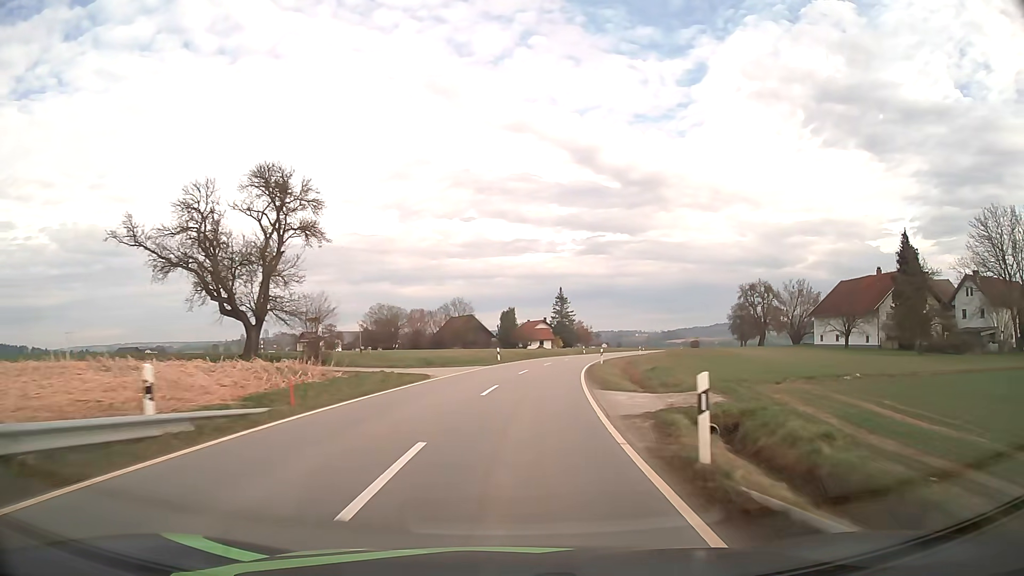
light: Day
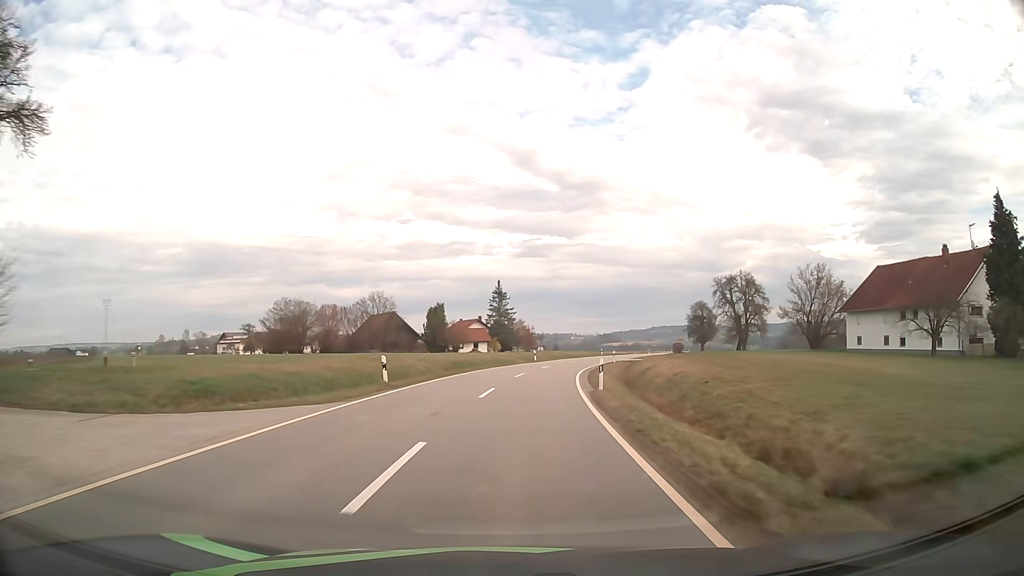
(+1.2, +24.2) m; +5°
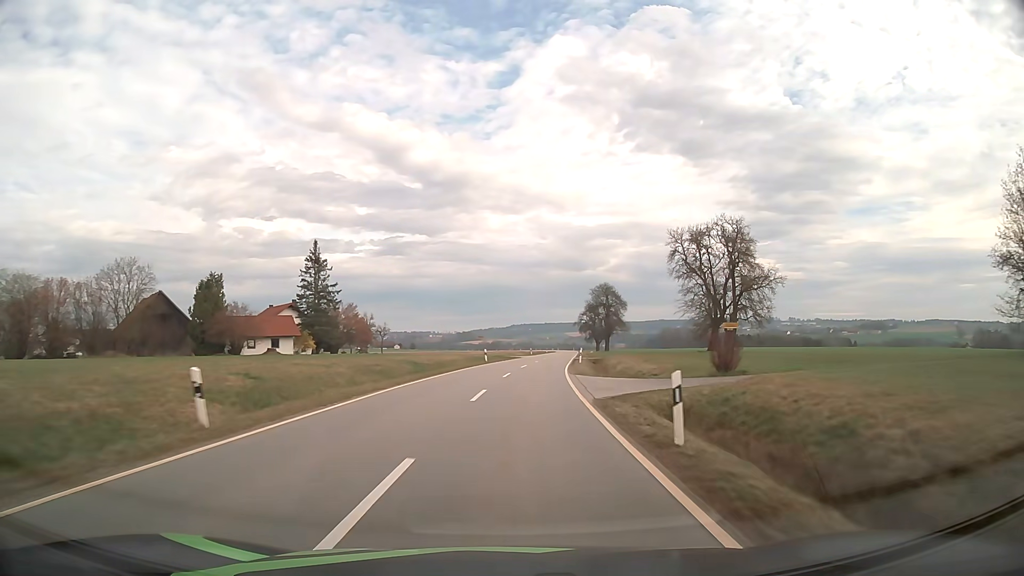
(+5.1, +49.9) m; +12°
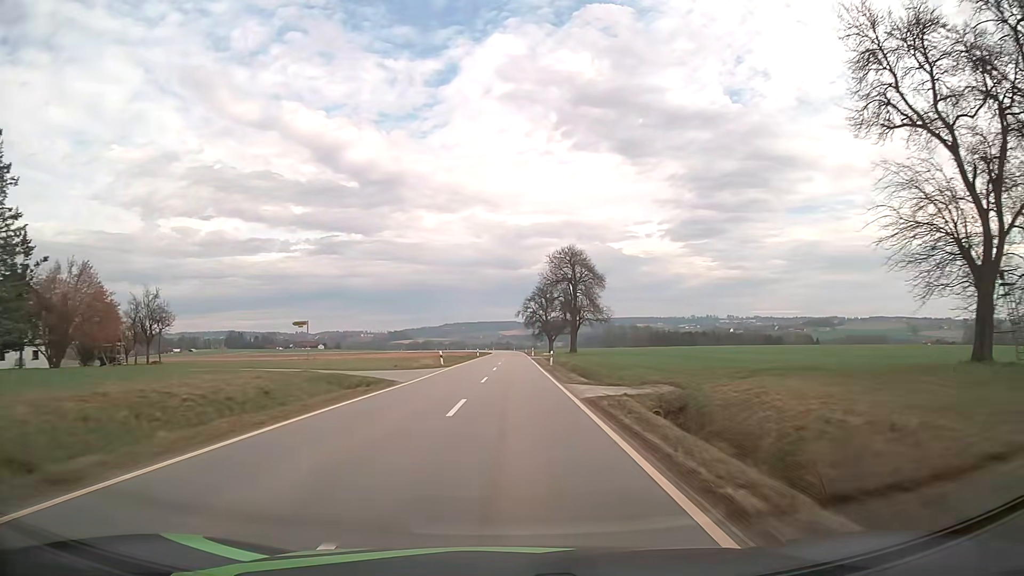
(+3.7, +52.2) m; +6°
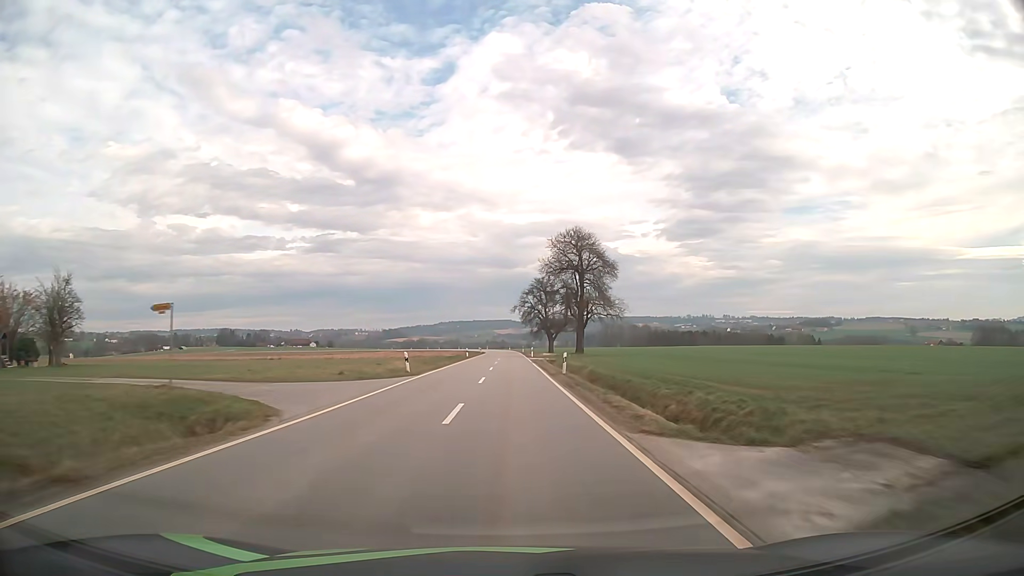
(+0.1, +13.4) m; 0°
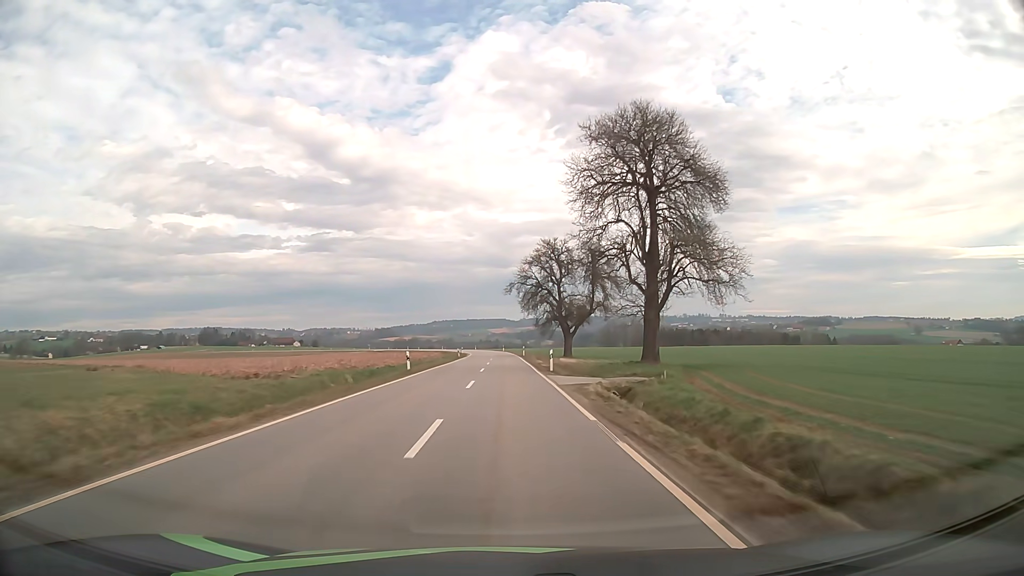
(+0.4, +40.3) m; +1°
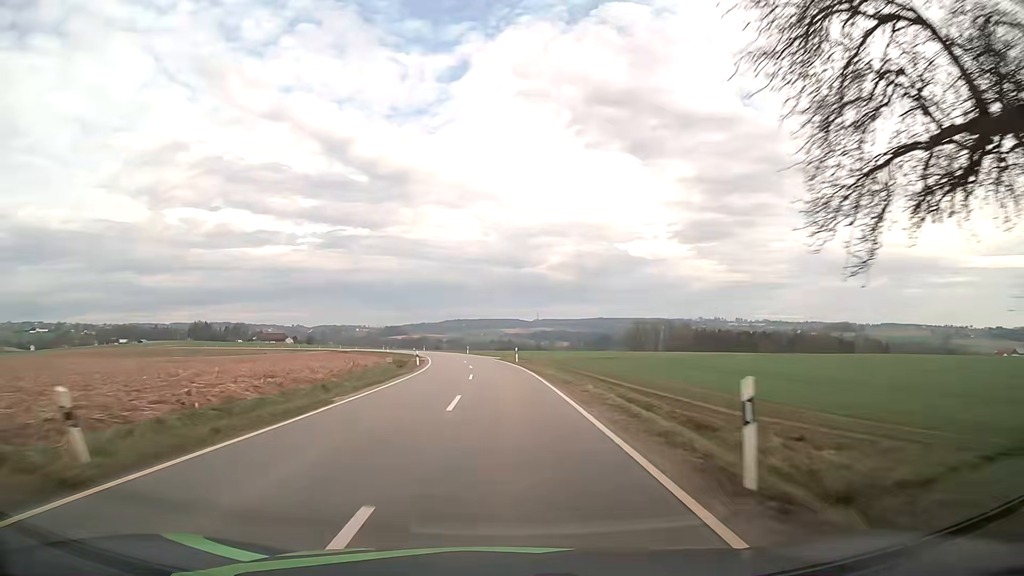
(-0.5, +67.5) m; -1°
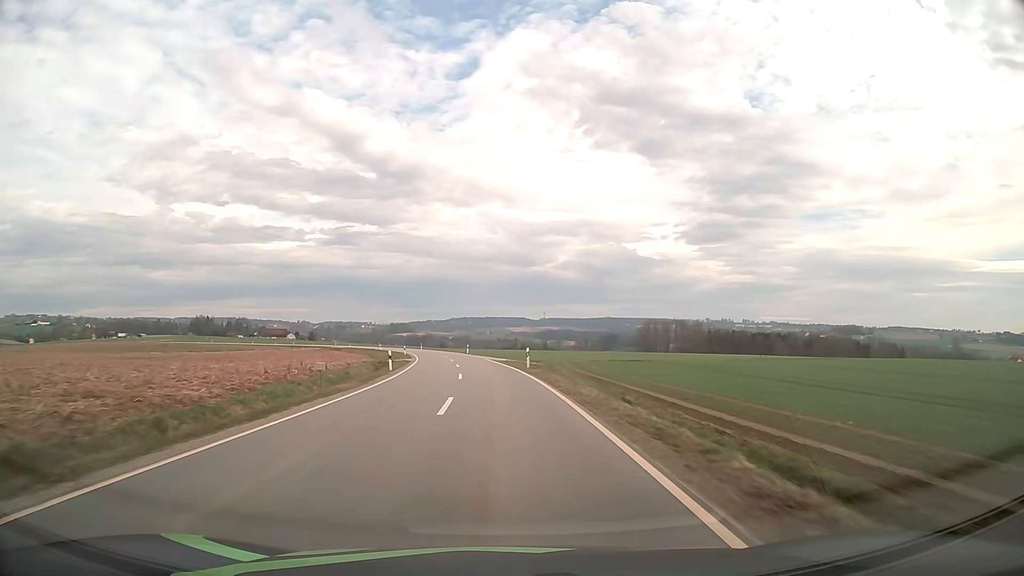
(0.0, +13.5) m; 0°
(0, +10) (0, +20) (-1, +30) (-2, +40) (-3, +50) (-4, +60) (-6, +70) (-7, +80) (-9, +89) (-12, +99) m
